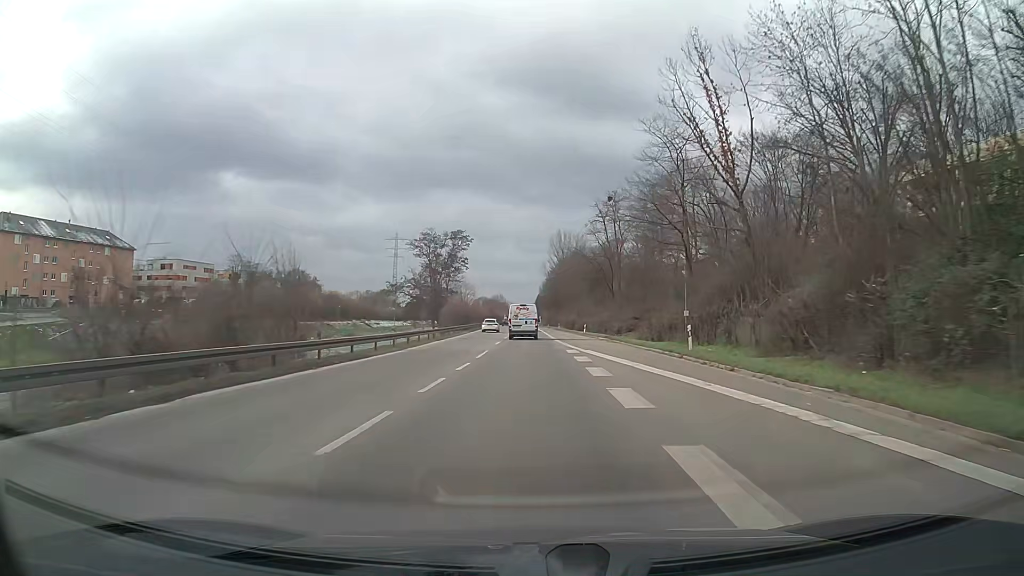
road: trunk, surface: asphalt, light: Day
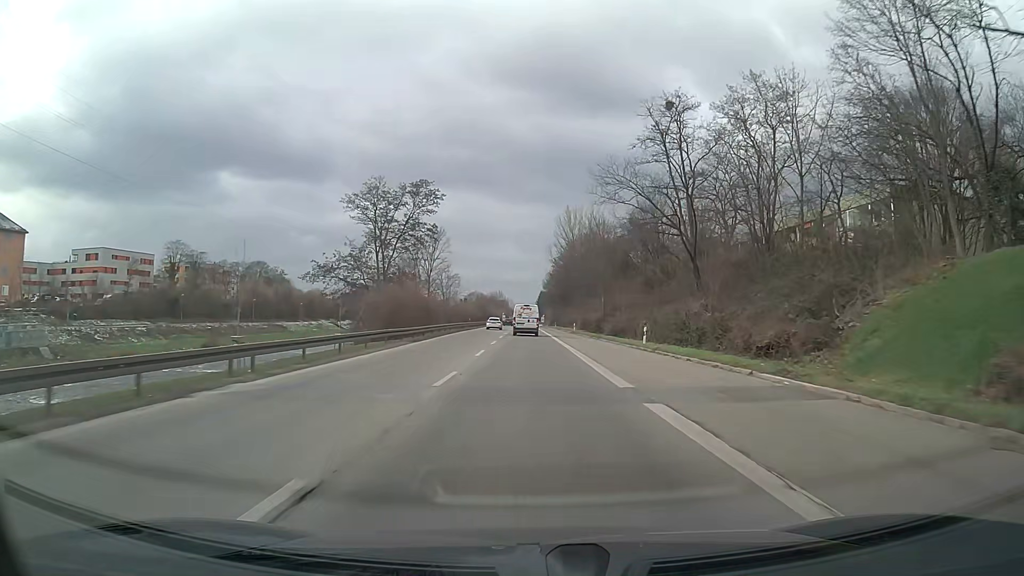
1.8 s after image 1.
(-0.1, +37.8) m; 0°
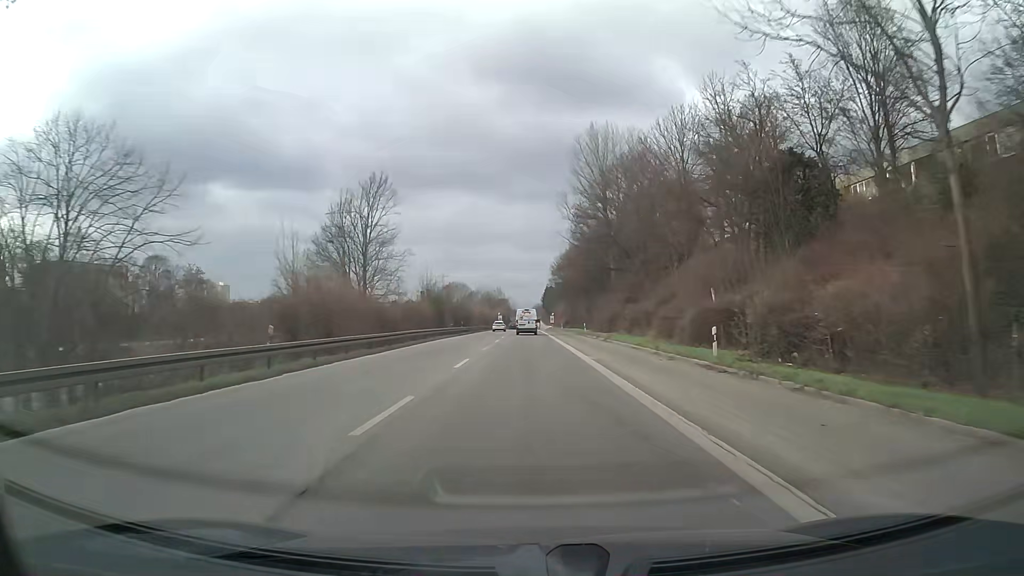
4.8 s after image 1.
(-0.1, +62.9) m; 0°
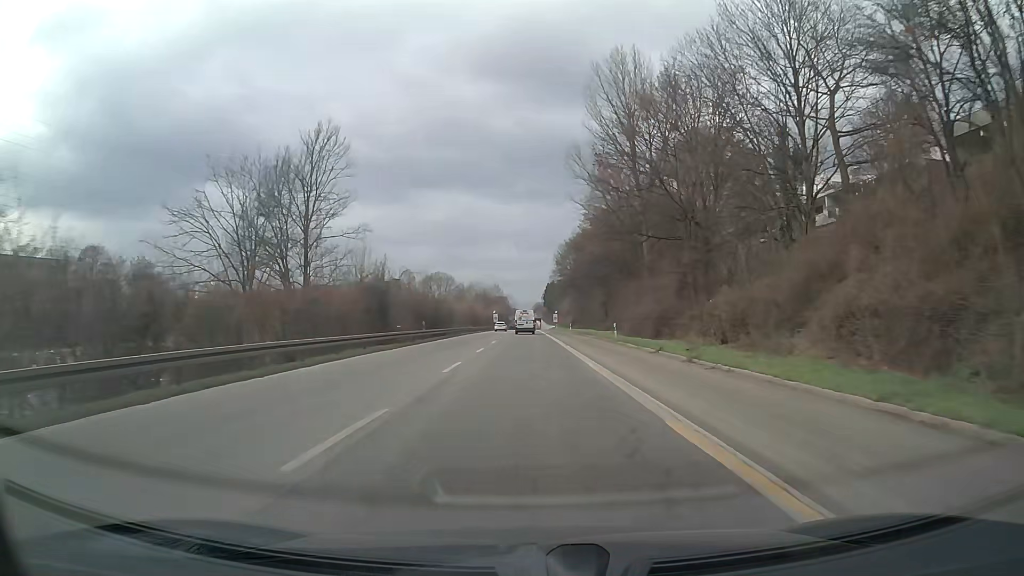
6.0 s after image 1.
(0.0, +25.0) m; 0°
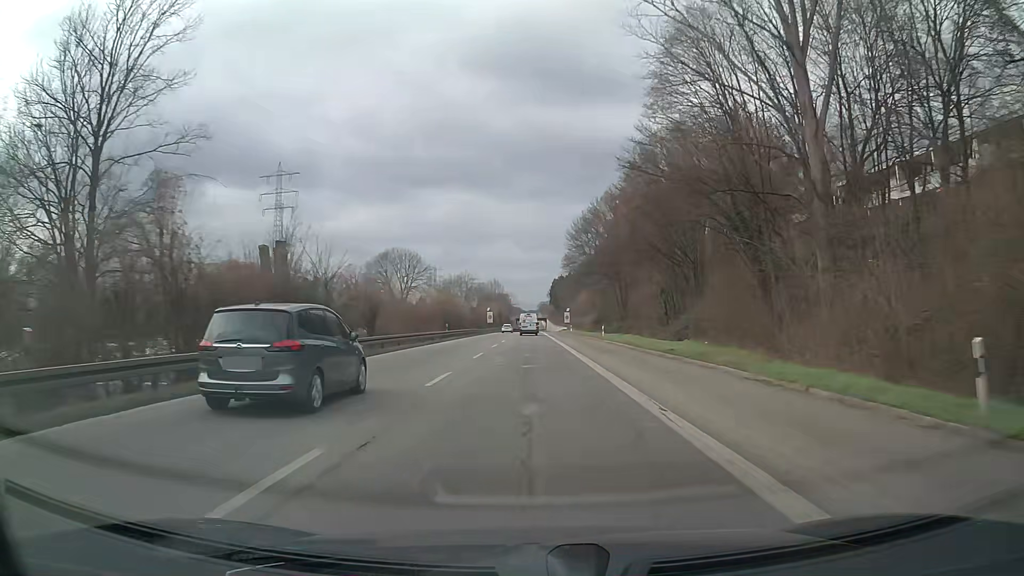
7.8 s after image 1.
(-0.1, +37.4) m; 0°
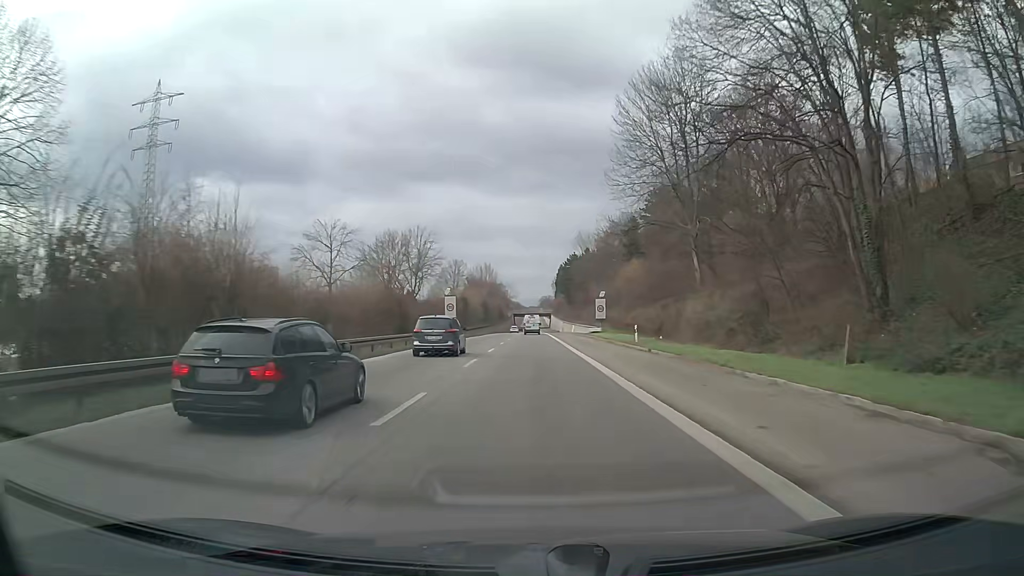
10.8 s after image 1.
(-0.2, +63.1) m; 0°
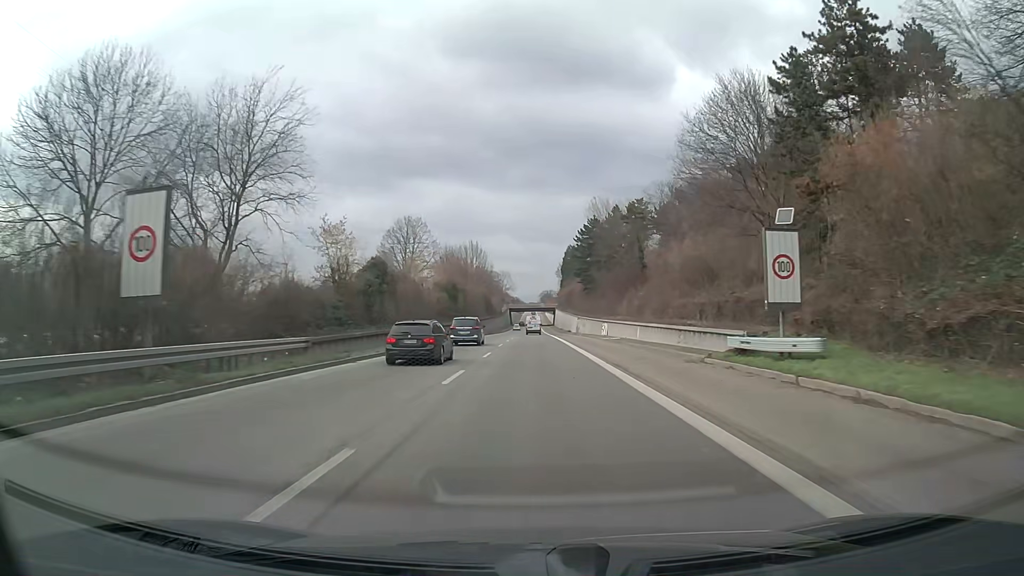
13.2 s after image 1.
(-0.1, +51.8) m; 0°
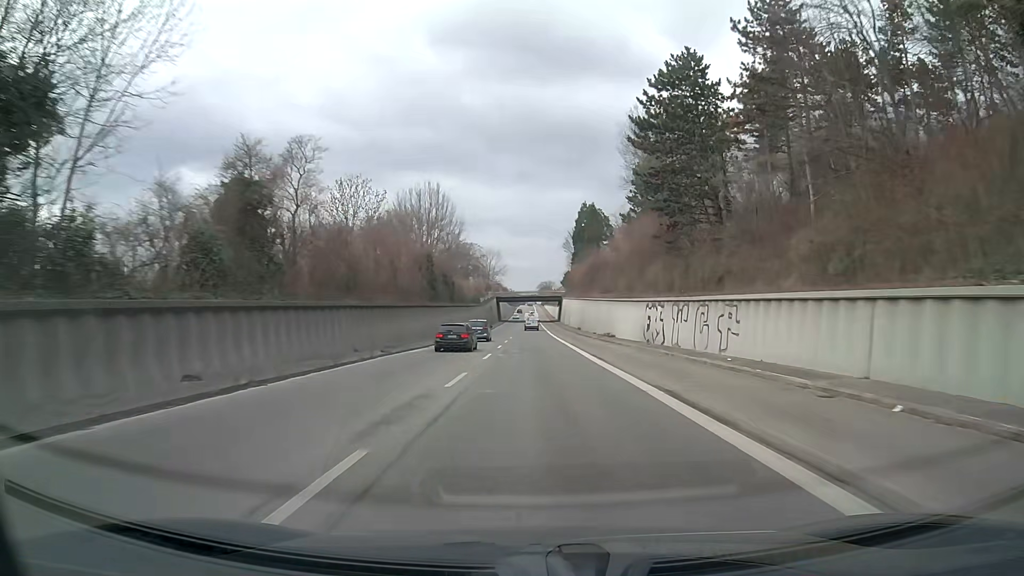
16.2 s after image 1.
(+0.3, +69.1) m; 0°
(0, +10) (0, +20) (0, +30) (0, +40) (0, +50) (0, +60) (0, +70) (0, +80) (0, +90) (0, +100) m
